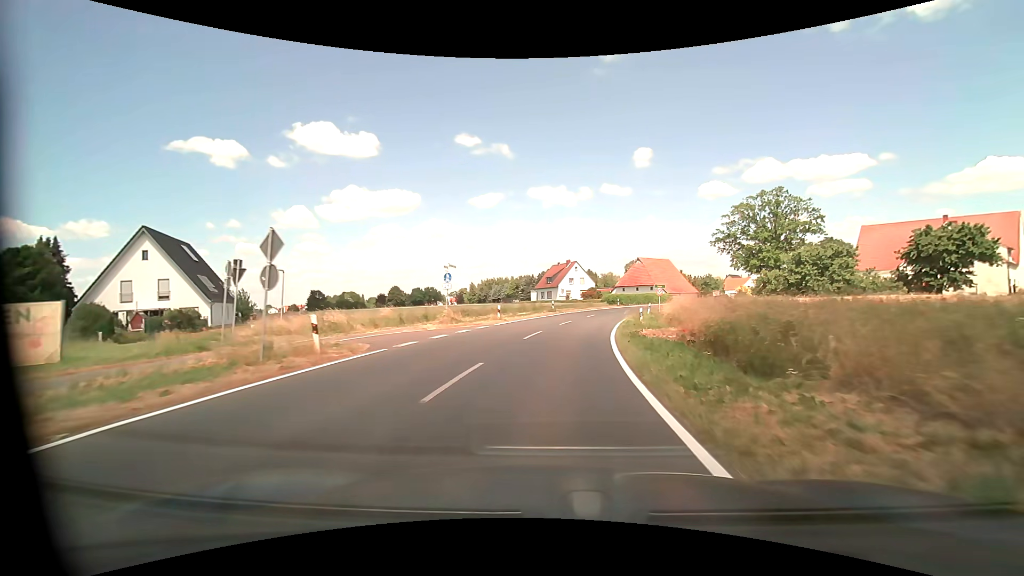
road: tertiary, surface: asphalt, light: Day
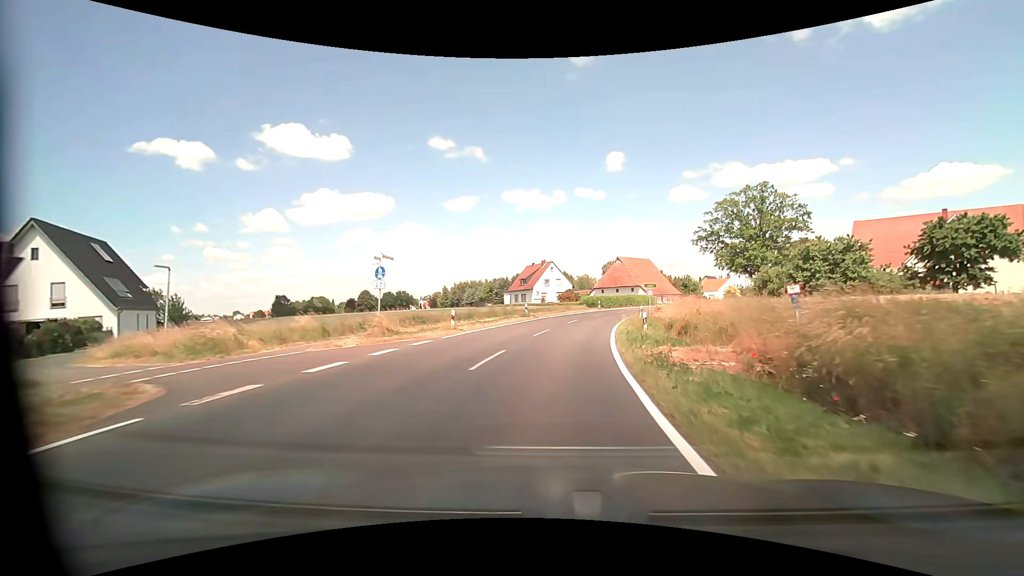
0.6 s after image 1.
(+0.2, +7.5) m; +3°
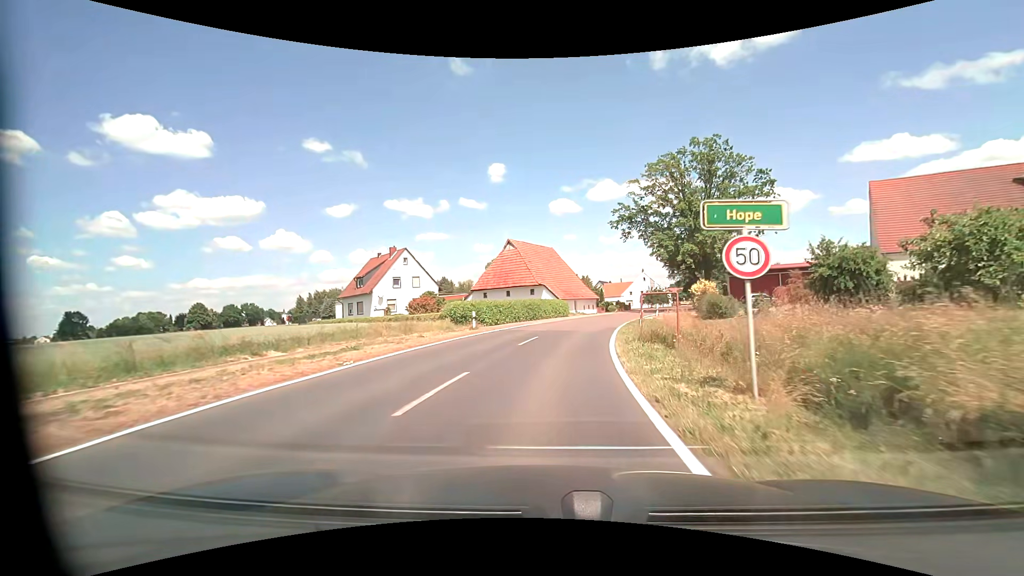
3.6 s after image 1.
(+4.0, +36.1) m; +13°
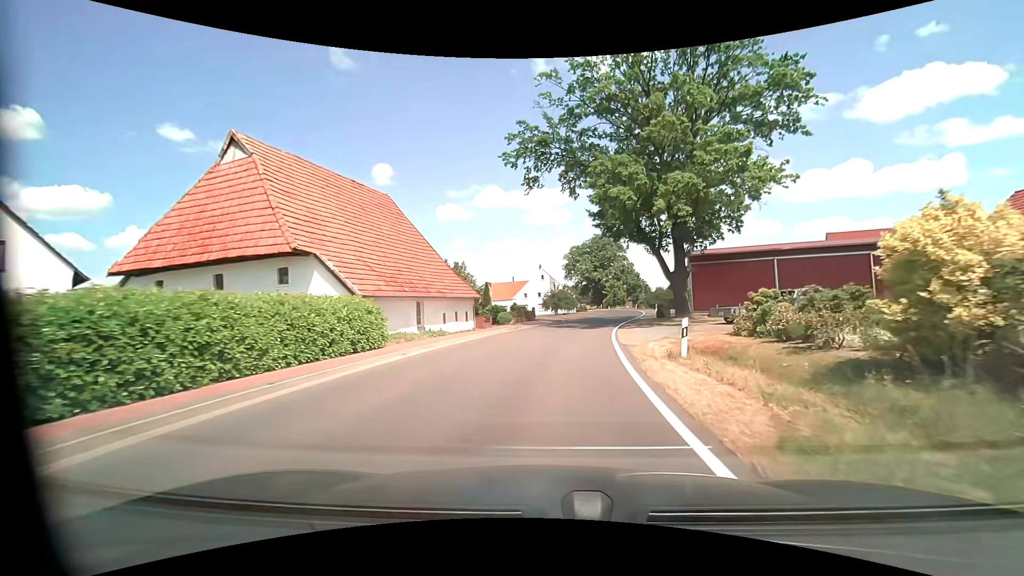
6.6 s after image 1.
(+3.9, +35.2) m; +13°
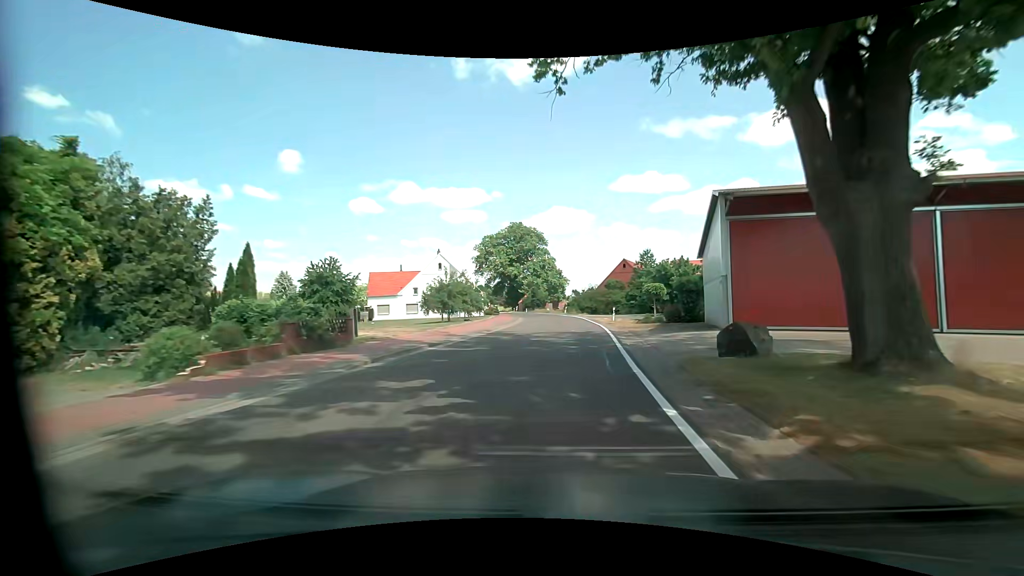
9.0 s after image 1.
(+2.5, +28.5) m; +10°
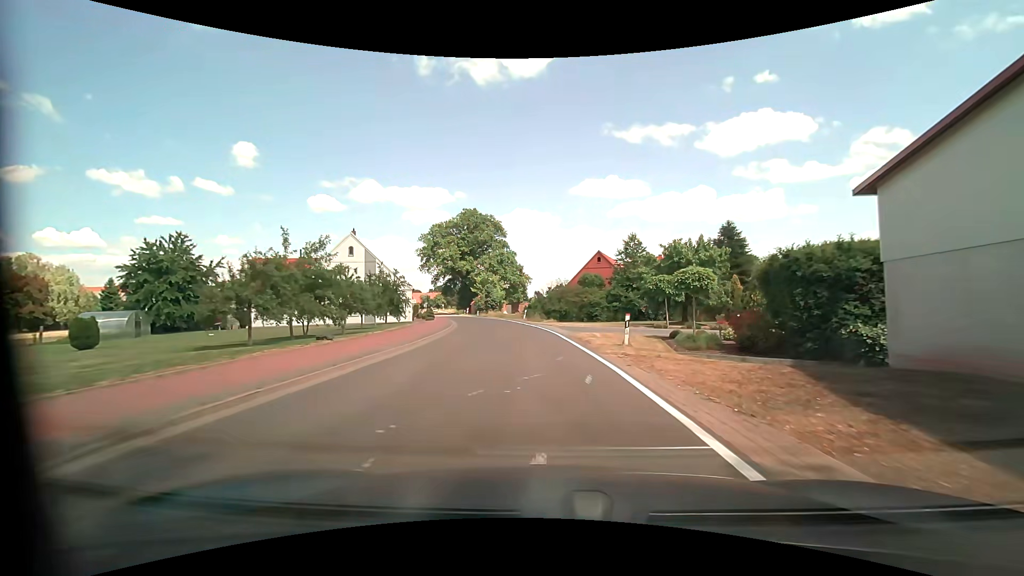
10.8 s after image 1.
(+1.1, +21.0) m; +4°
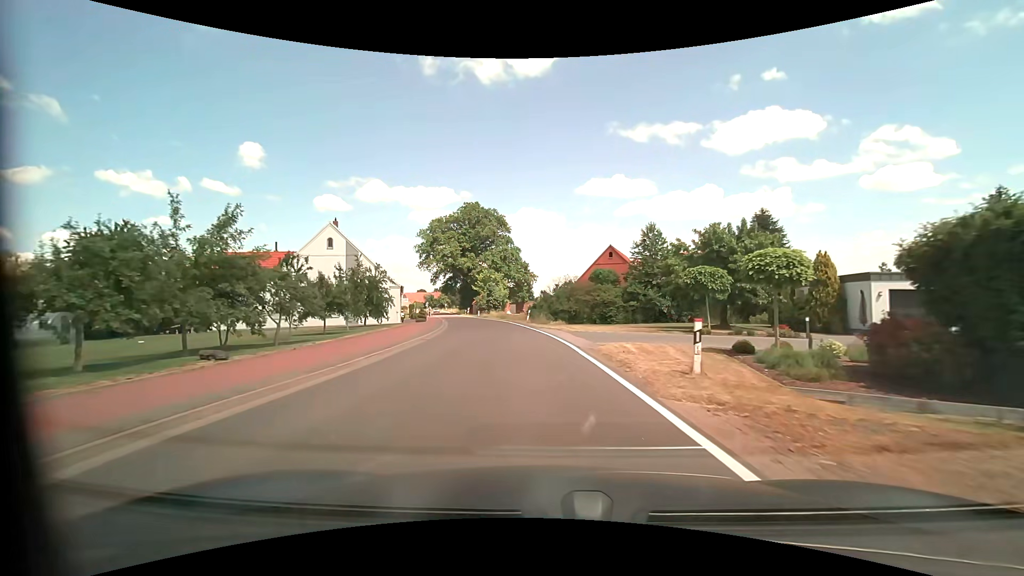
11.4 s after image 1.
(0.0, +7.0) m; 0°
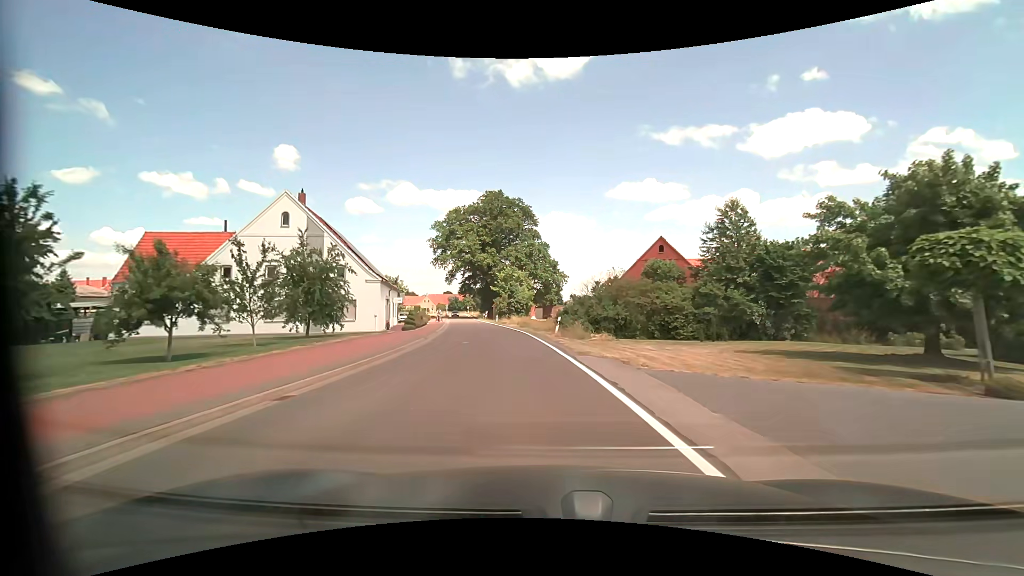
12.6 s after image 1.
(-0.4, +14.0) m; -4°
(0, +10) (-1, +20) (-2, +30) (-3, +40) (-5, +50) (-7, +59) (-9, +69) (-11, +79) (-13, +89) (-14, +99) m
